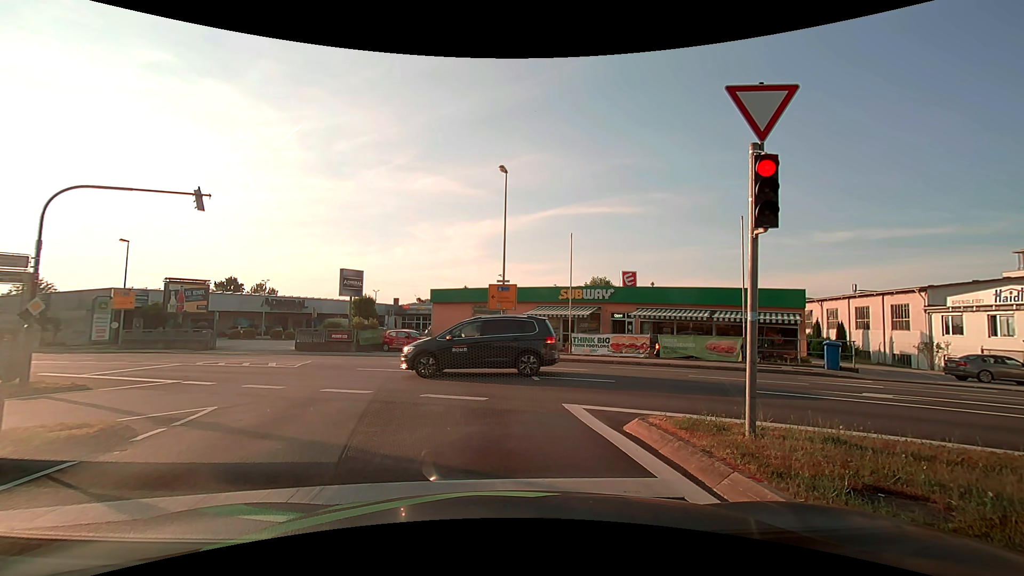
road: tertiary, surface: asphalt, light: Day
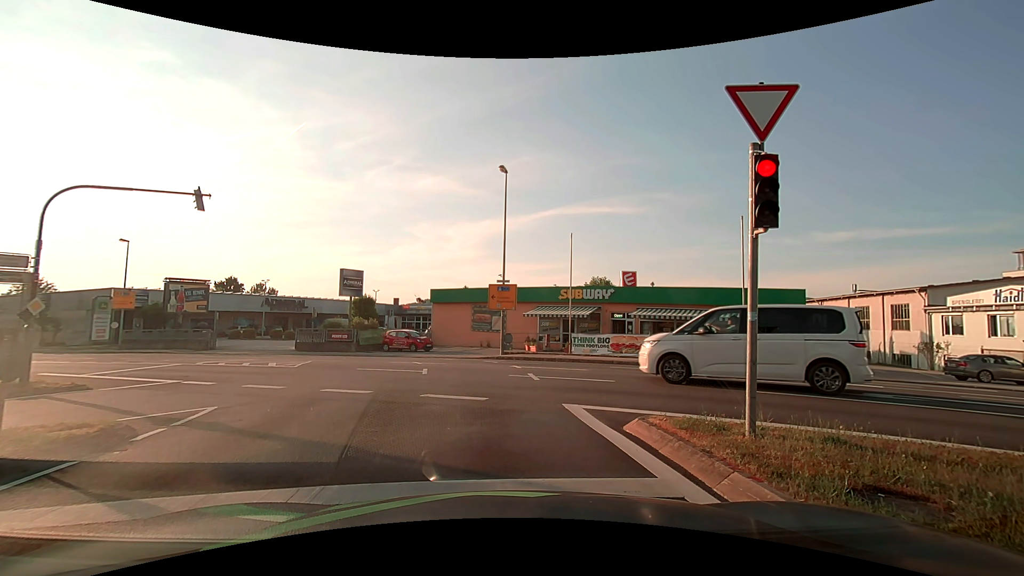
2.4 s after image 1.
(0.0, 0.0) m; 0°
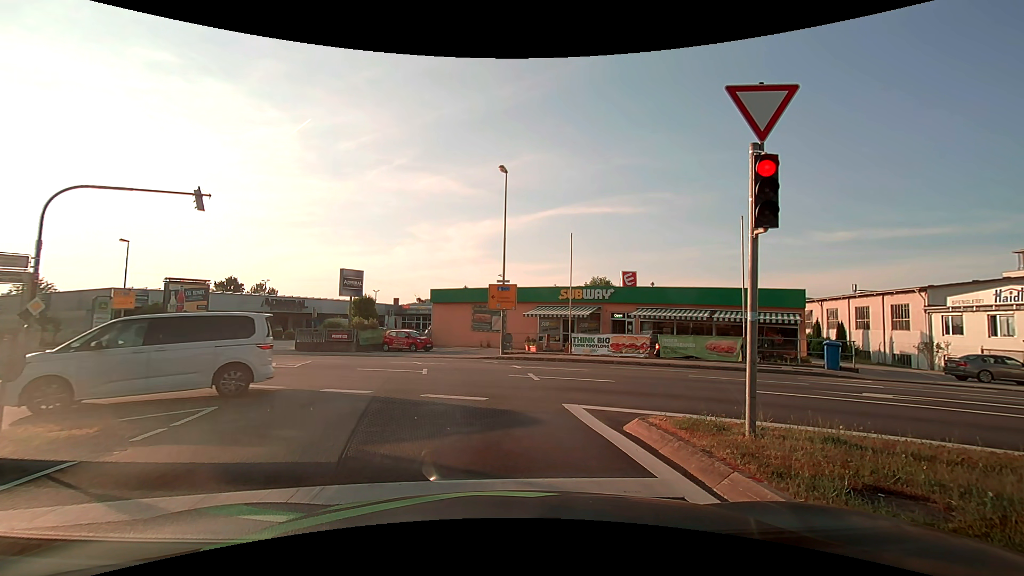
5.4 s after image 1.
(0.0, 0.0) m; 0°
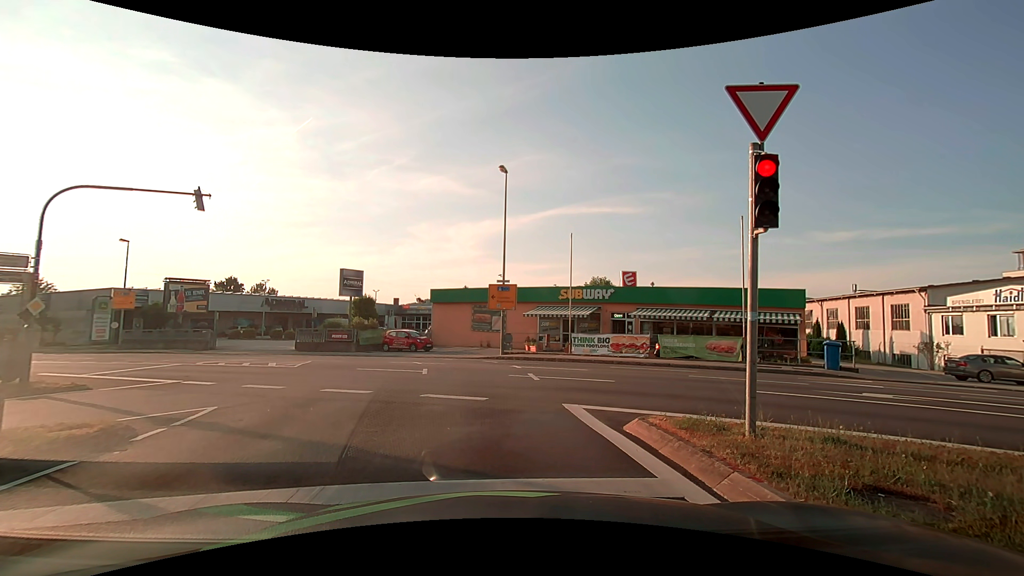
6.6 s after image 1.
(0.0, 0.0) m; 0°
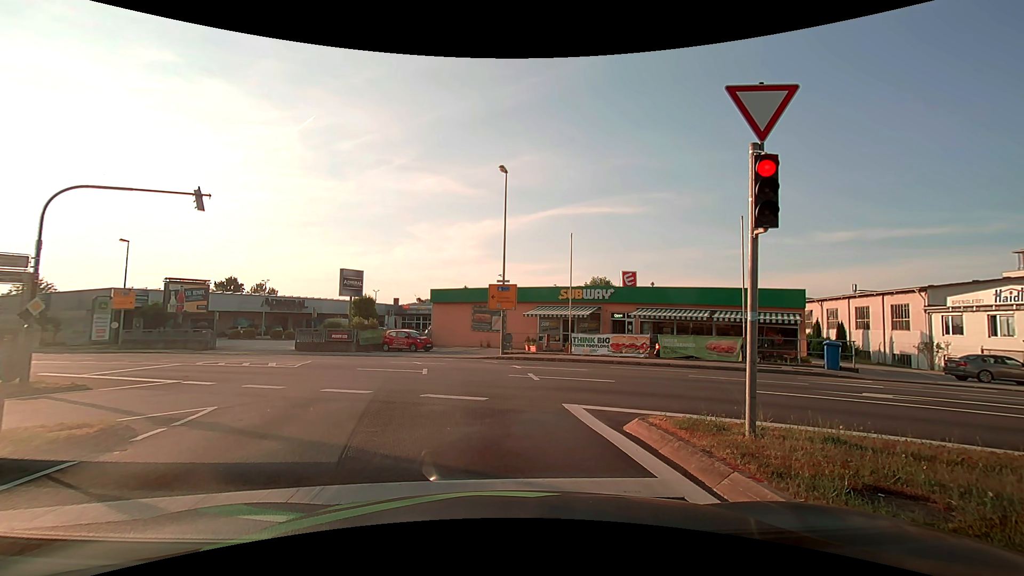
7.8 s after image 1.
(0.0, 0.0) m; 0°
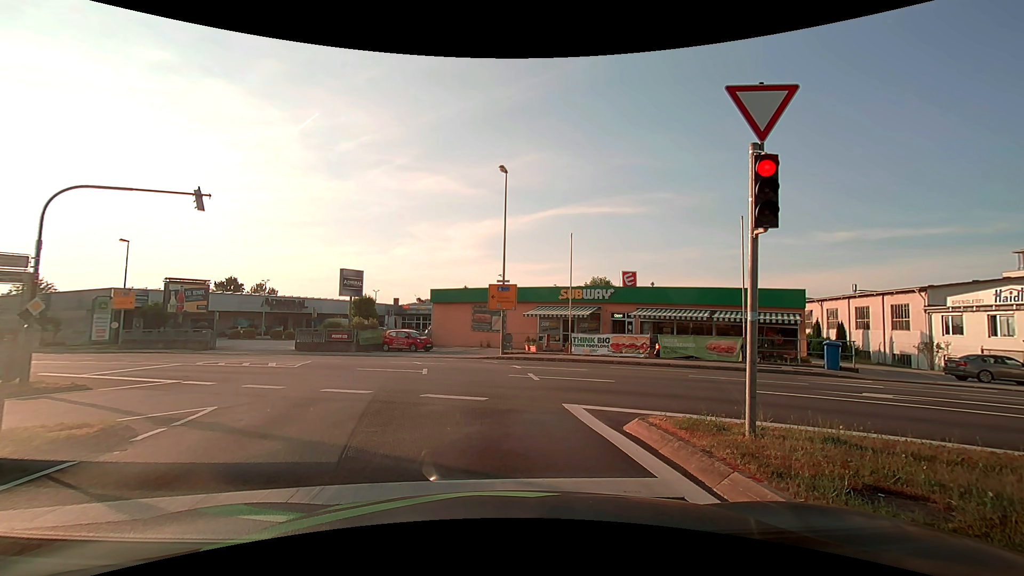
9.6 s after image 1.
(0.0, 0.0) m; 0°
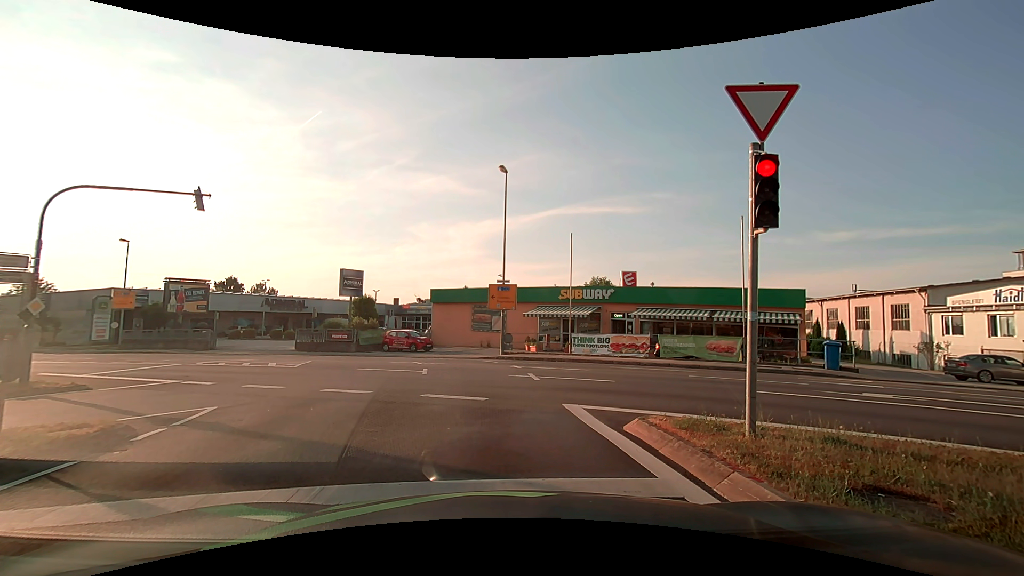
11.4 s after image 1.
(0.0, 0.0) m; 0°
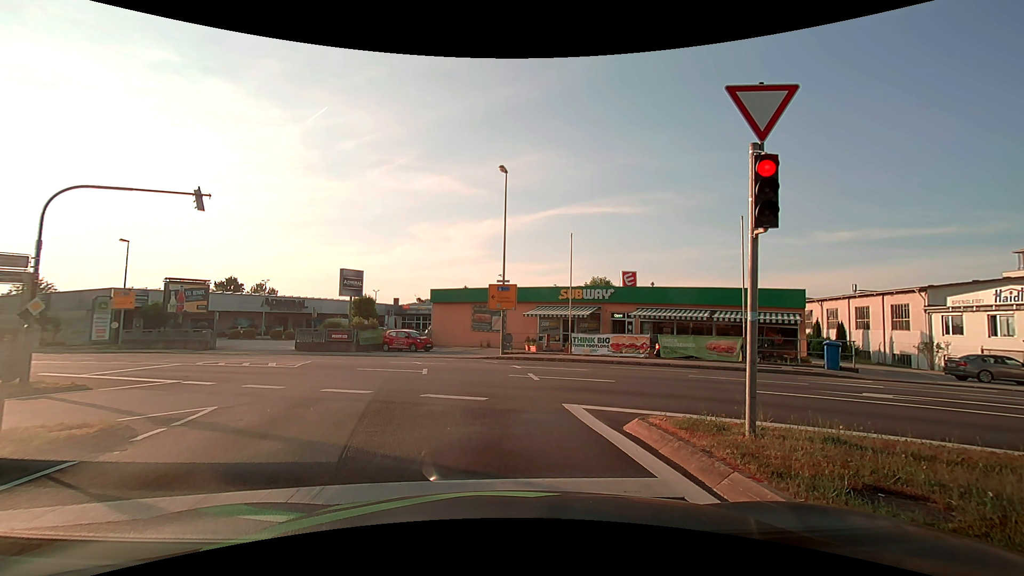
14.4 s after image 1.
(0.0, 0.0) m; 0°
(0, +10) (-1, +20) (-5, +29) (-13, +35) (-21, +40) (-30, +45) (-39, +50) (-48, +55) (-56, +60) (-65, +64) m
